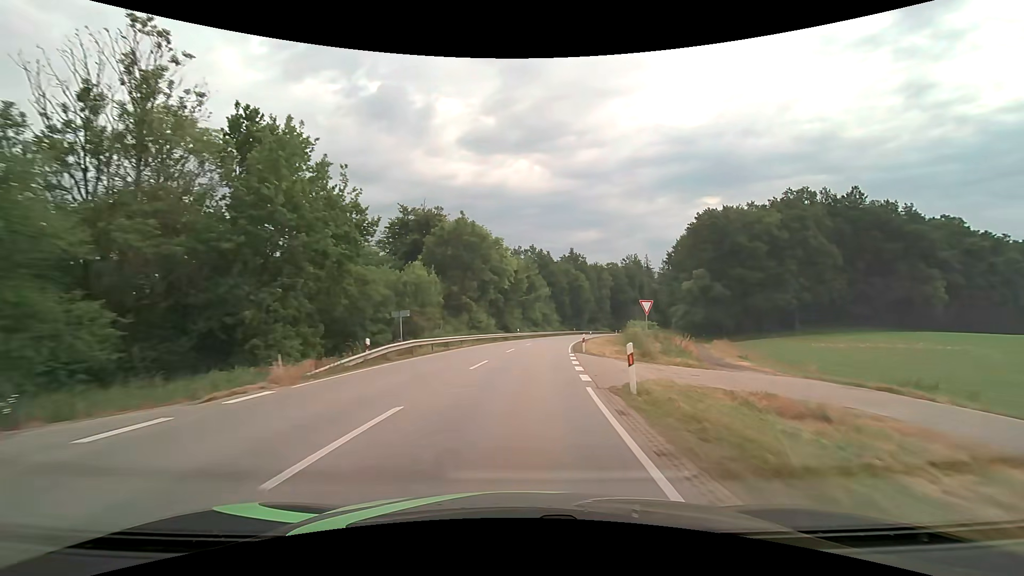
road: secondary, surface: asphalt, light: Day
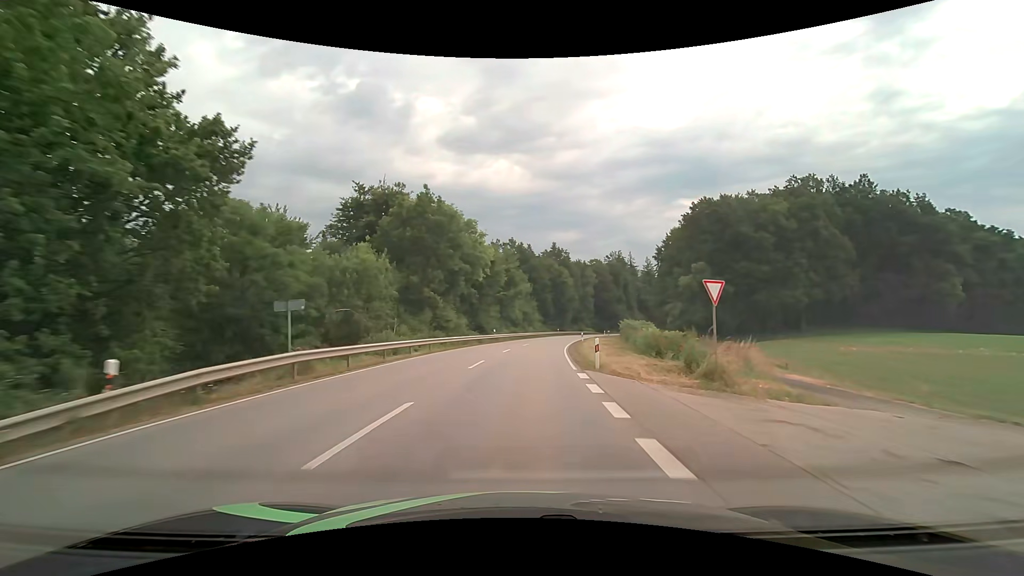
(+0.2, +11.3) m; +2°
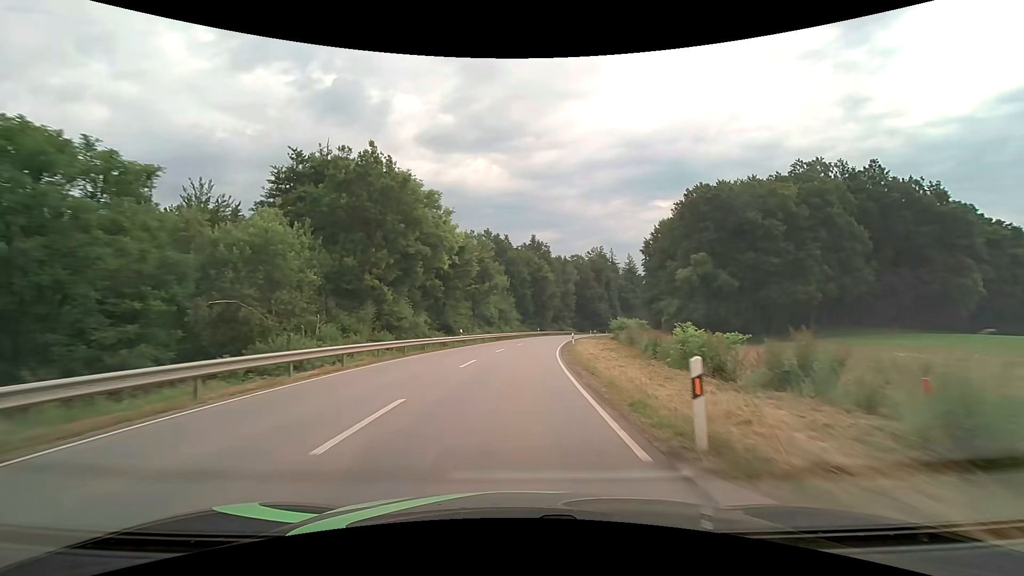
(+0.3, +11.3) m; +3°
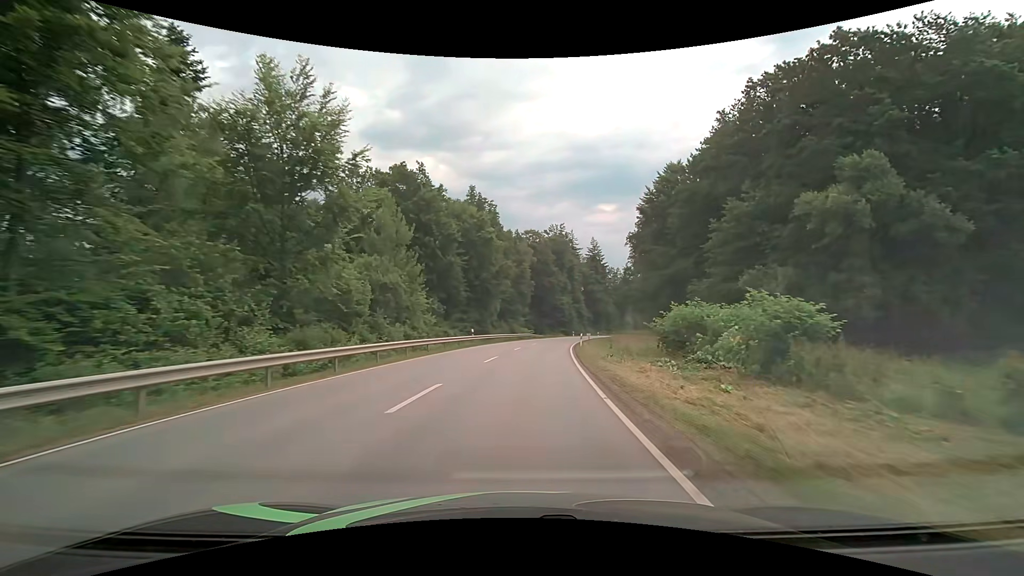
(+2.7, +45.2) m; +6°
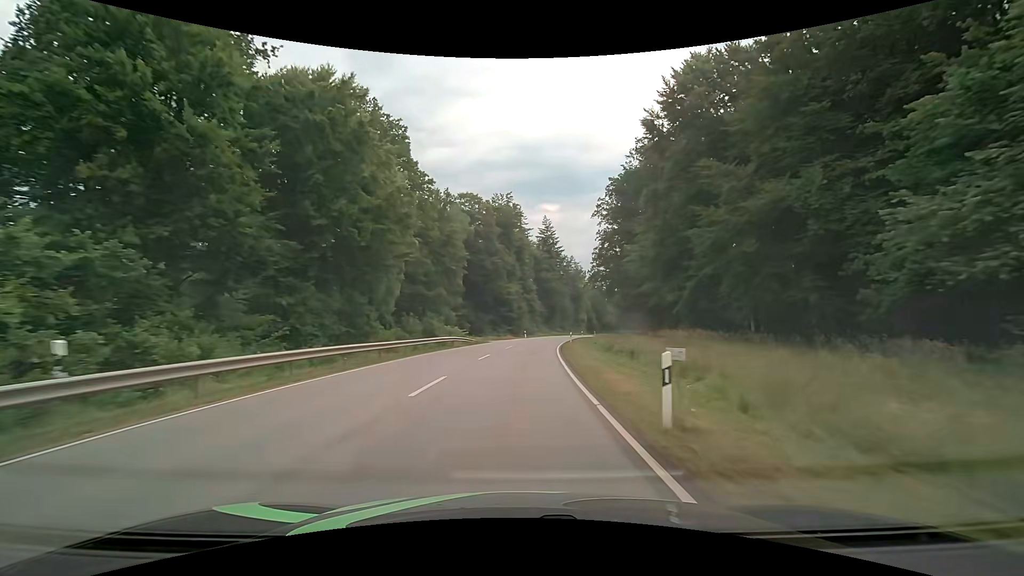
(+2.1, +33.6) m; +7°
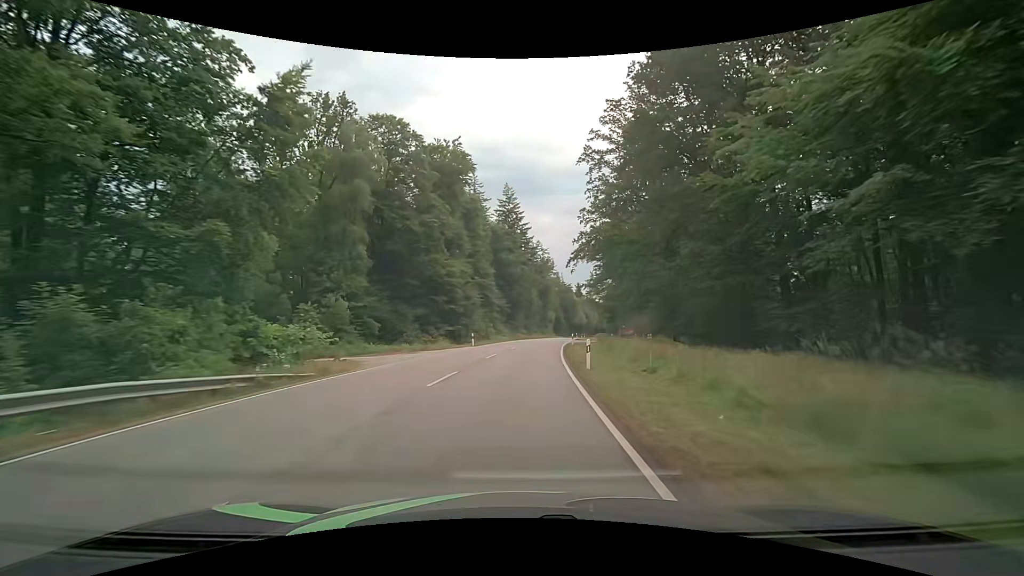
(+1.4, +33.8) m; +5°
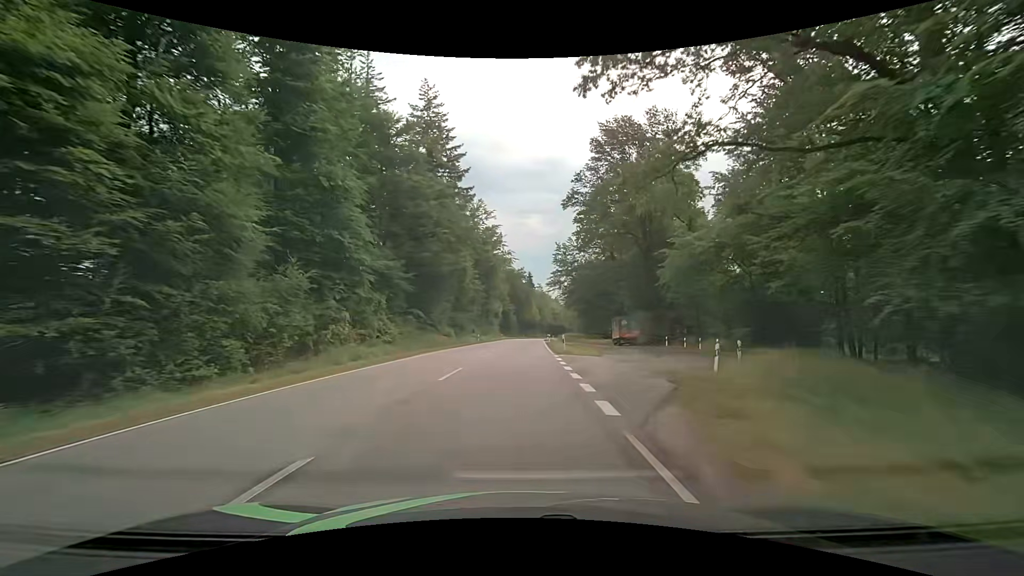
(+2.6, +46.4) m; +6°
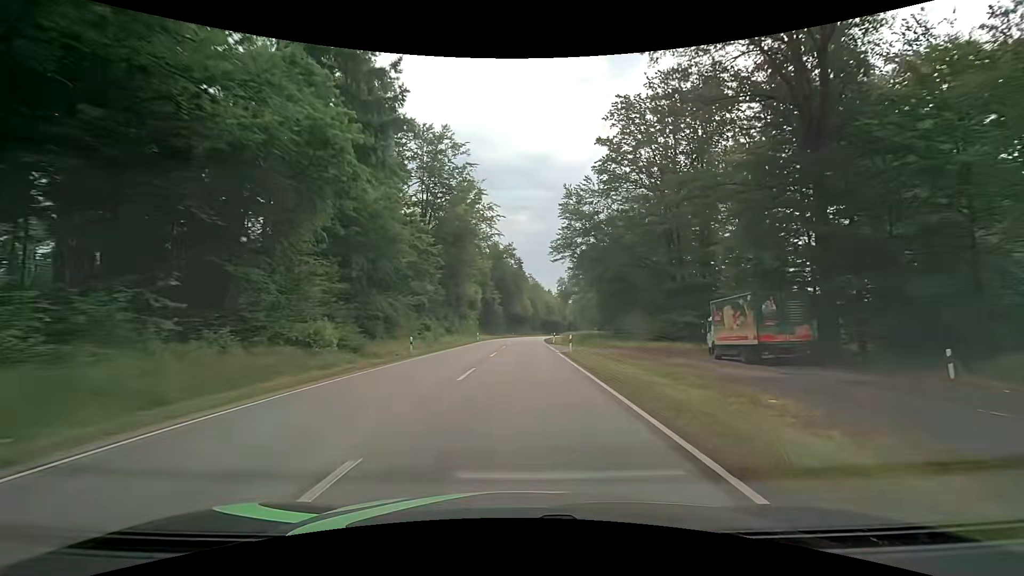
(+0.5, +35.9) m; +2°
(0, +10) (0, +20) (0, +30) (+1, +40) (+1, +50) (+1, +60) (+2, +70) (+2, +80) (+3, +90) (+4, +100) m
